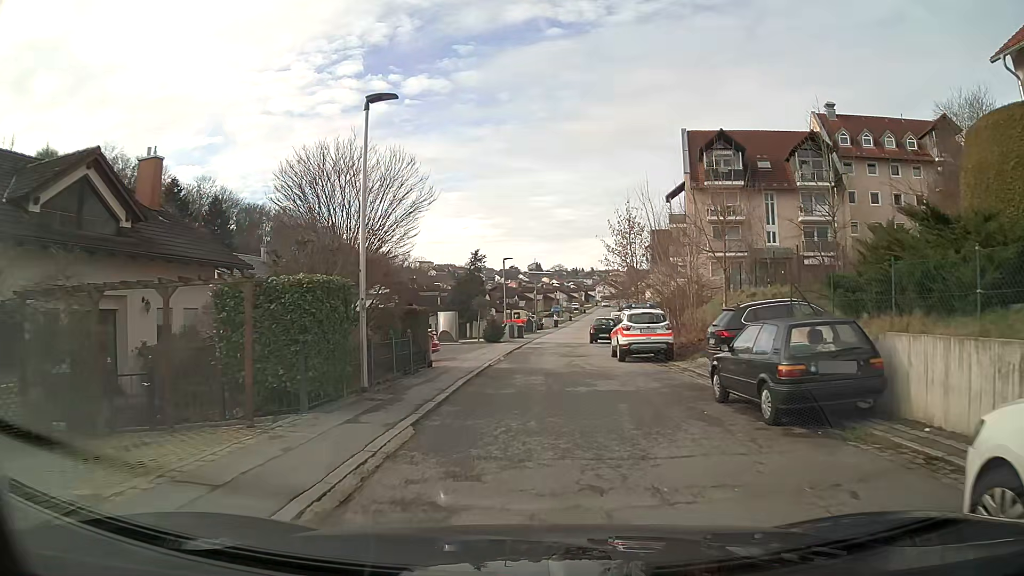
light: Day
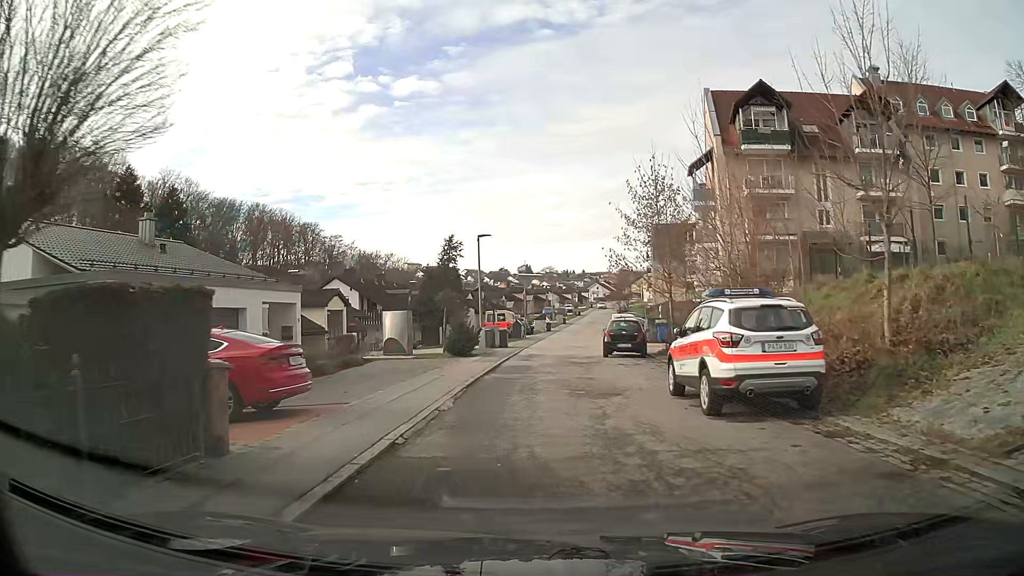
(+0.1, +12.4) m; +1°
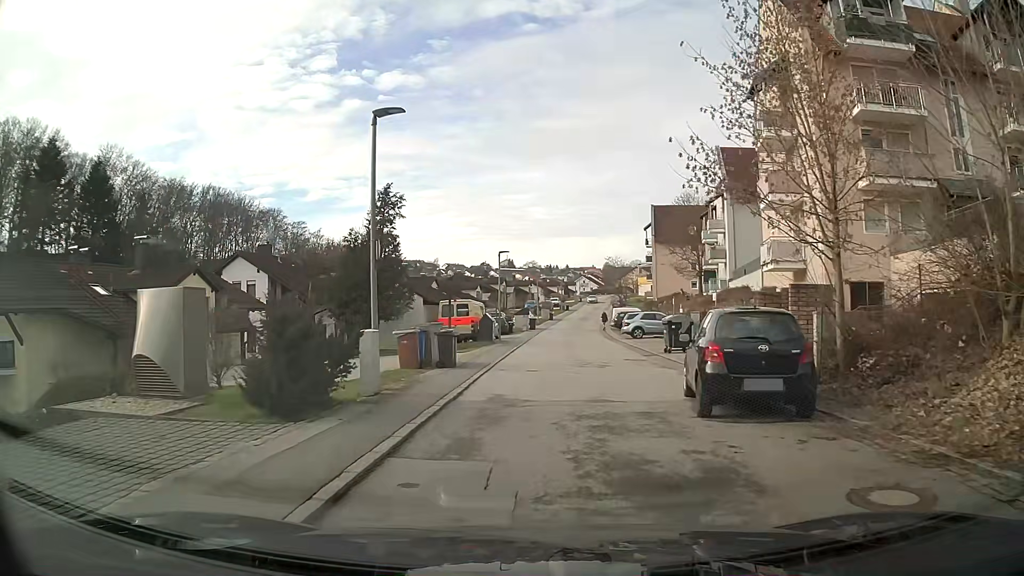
(+0.3, +17.3) m; +2°
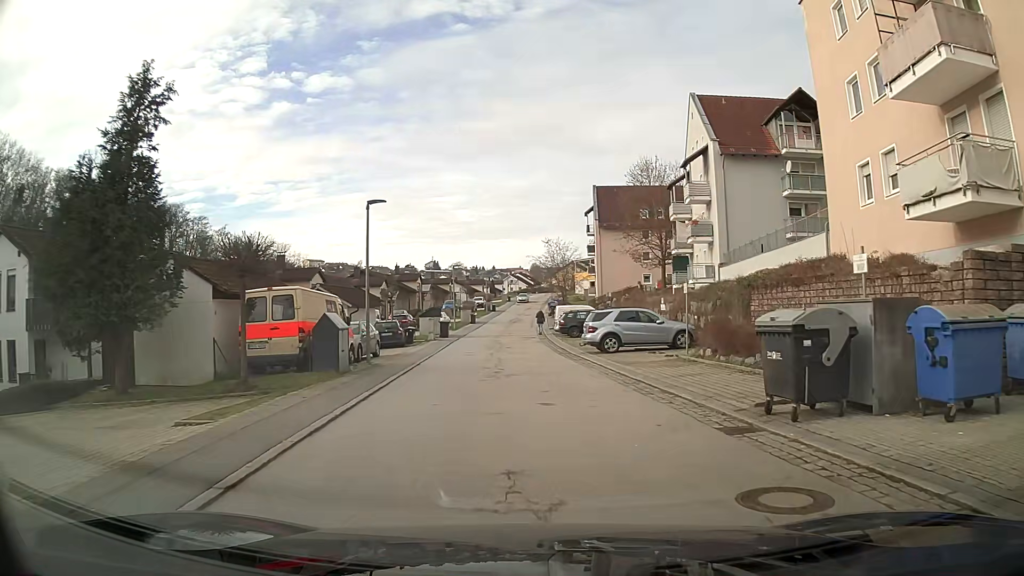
(+0.8, +17.5) m; +6°
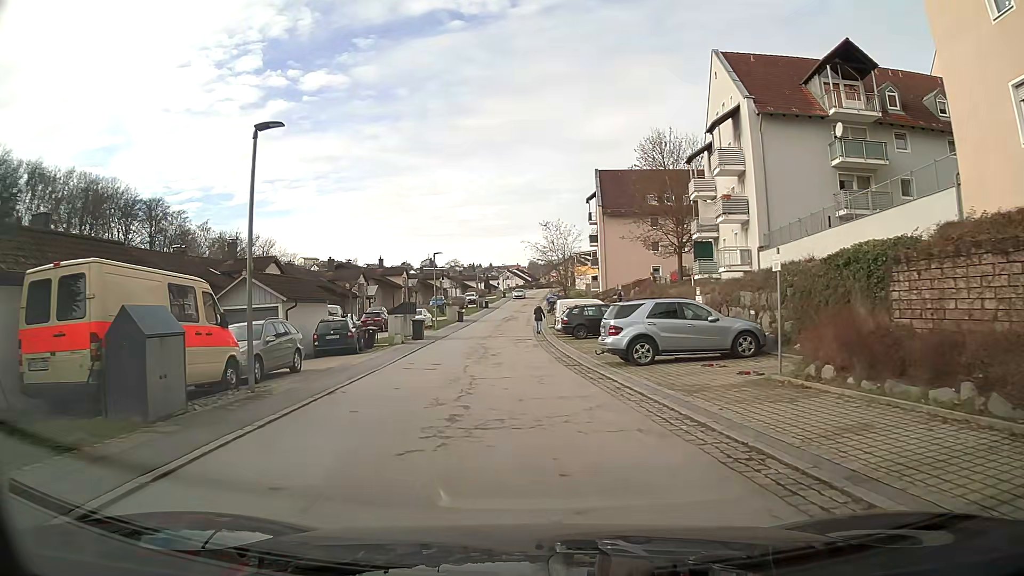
(0.0, +8.6) m; -1°
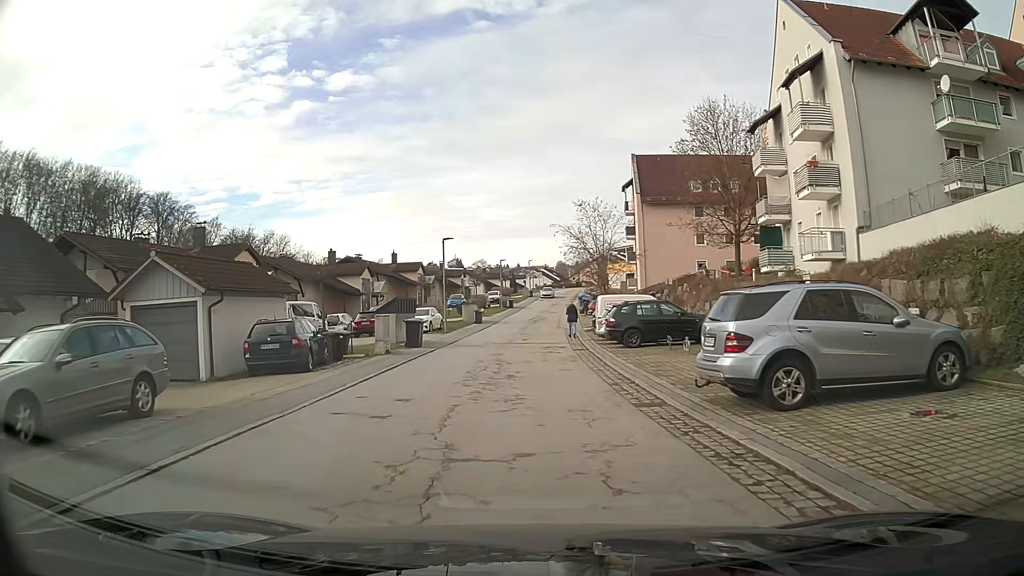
(-0.2, +8.7) m; -2°
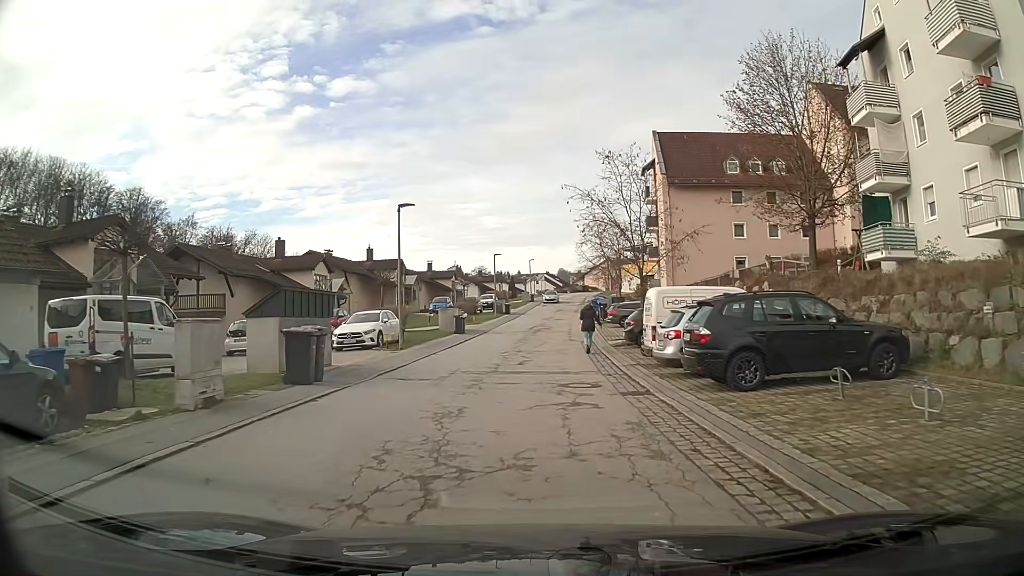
(0.0, +12.9) m; 0°
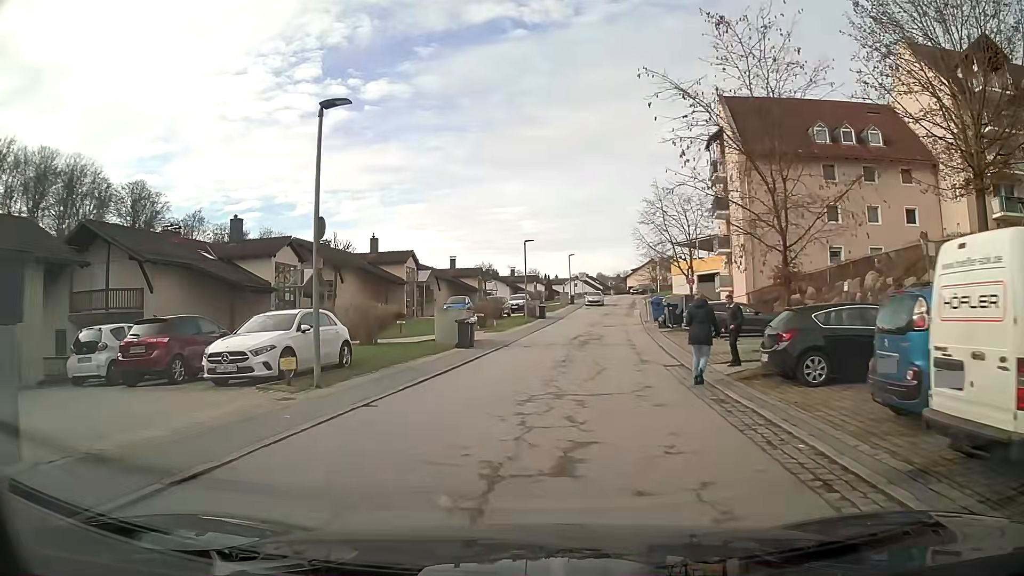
(-0.3, +12.3) m; -4°
(0, +10) (+2, +20) (+4, +30) (+5, +40) (+7, +49) (+8, +59) (+10, +69) (+12, +79) (+17, +88) (+25, +93) m
